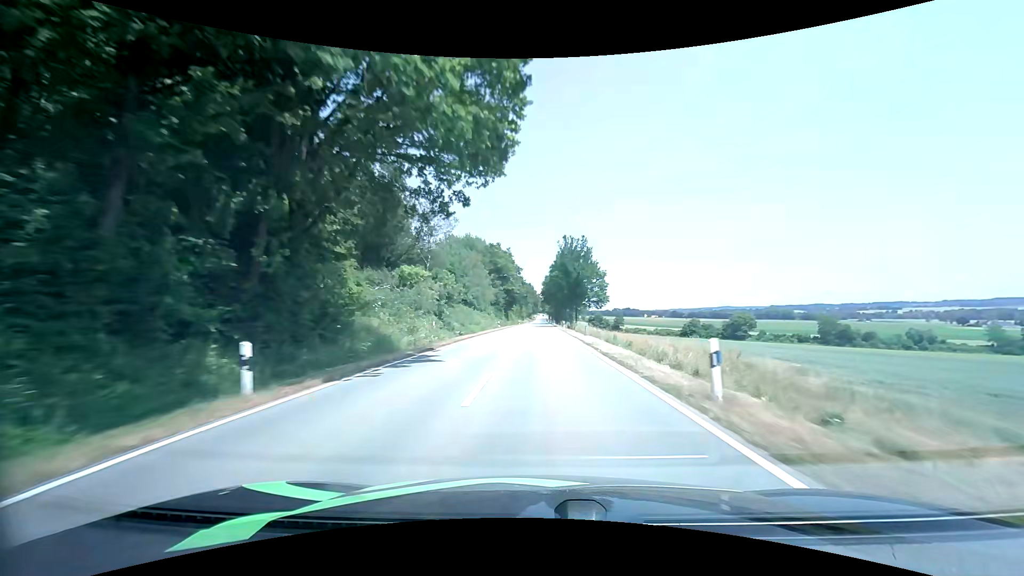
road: tertiary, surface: asphalt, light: Day
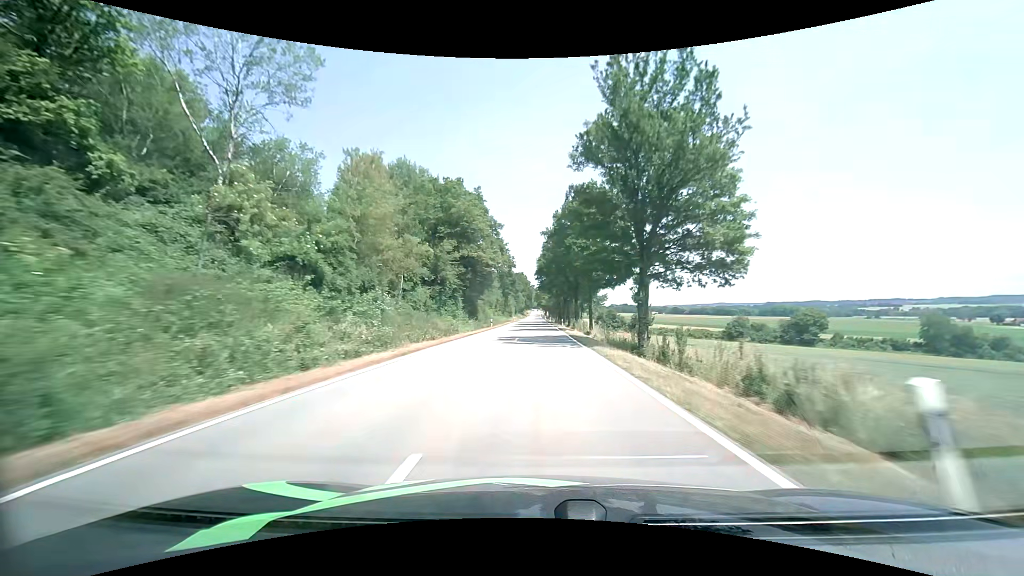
(+0.1, +56.6) m; +1°
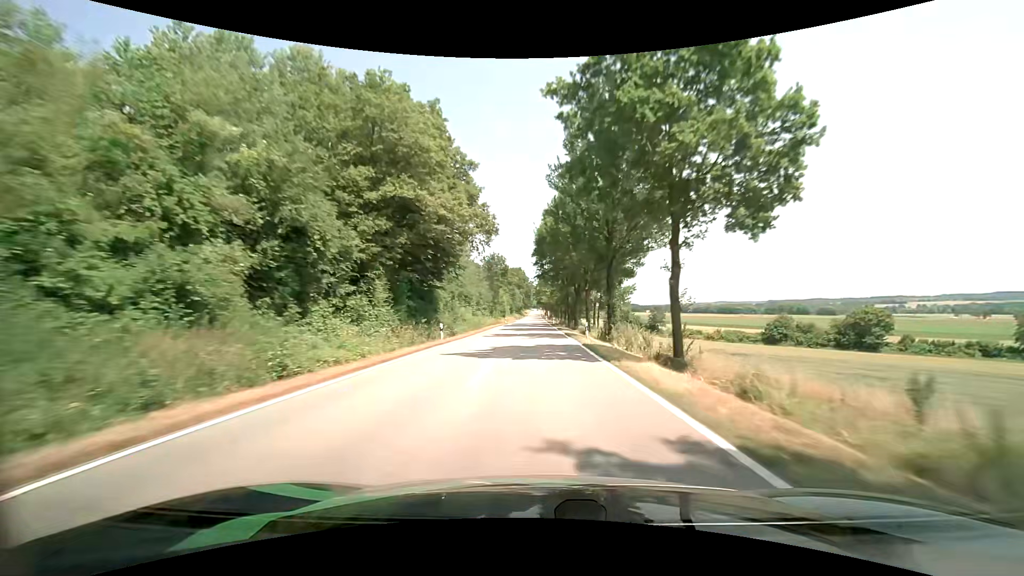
(0.0, +28.6) m; 0°
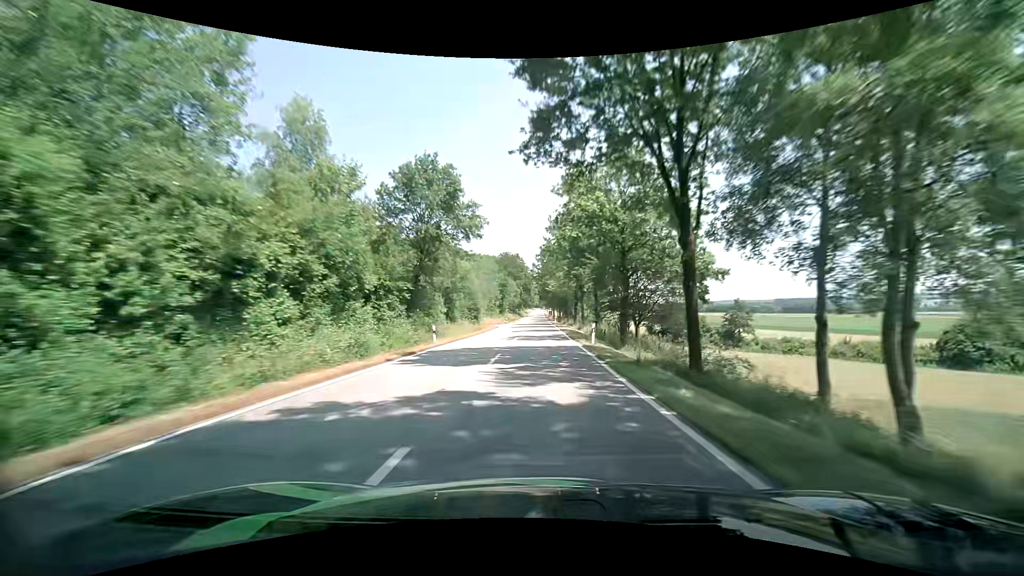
(-0.4, +58.0) m; 0°
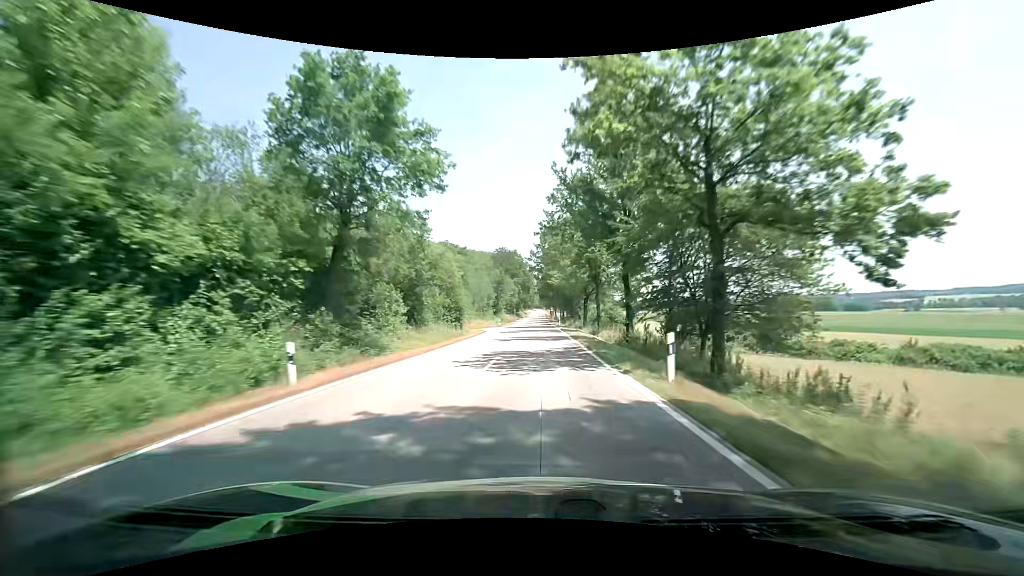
(0.0, +14.6) m; 0°
